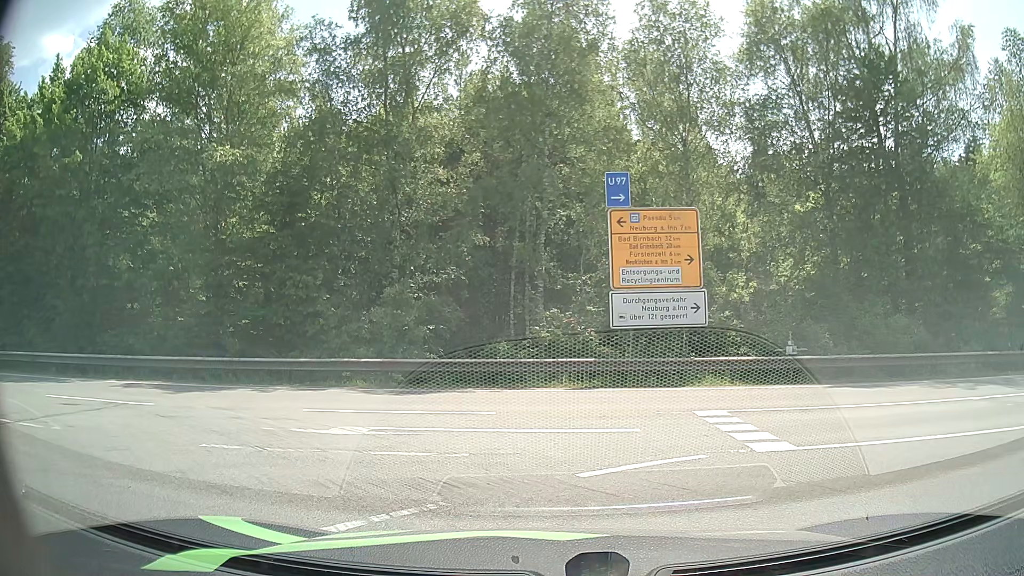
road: motorway_link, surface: asphalt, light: Day
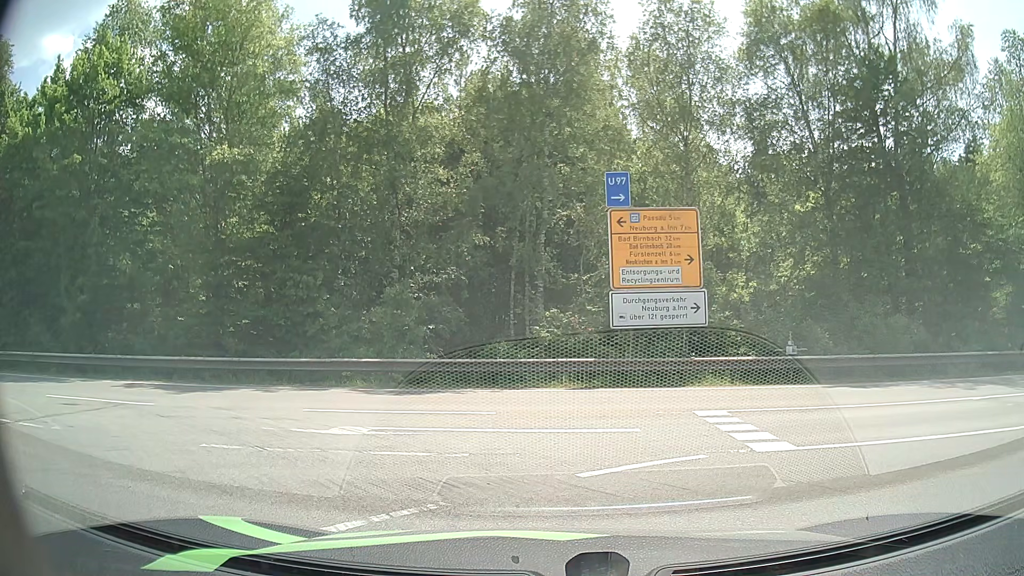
(0.0, 0.0) m; 0°
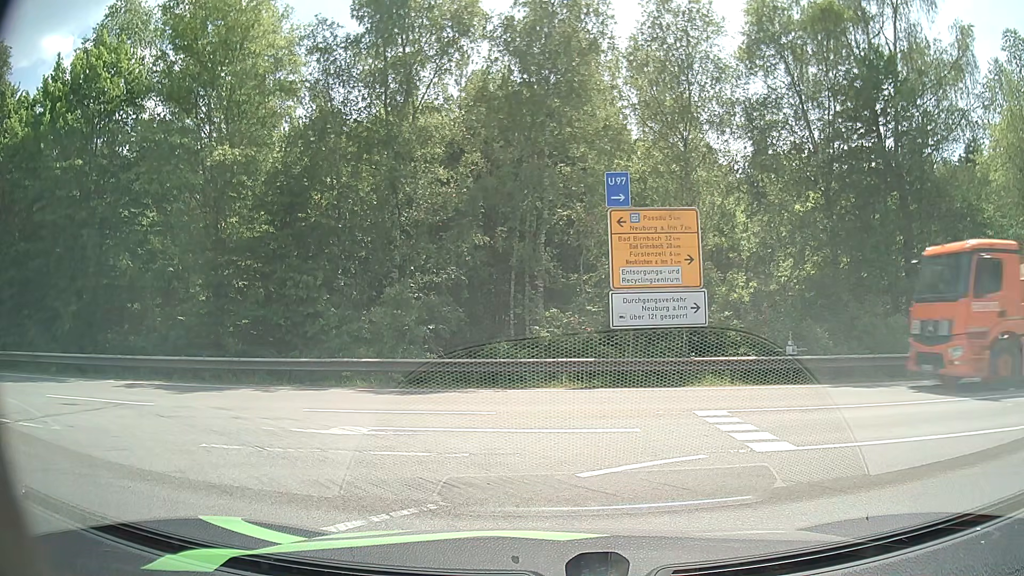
(0.0, 0.0) m; 0°
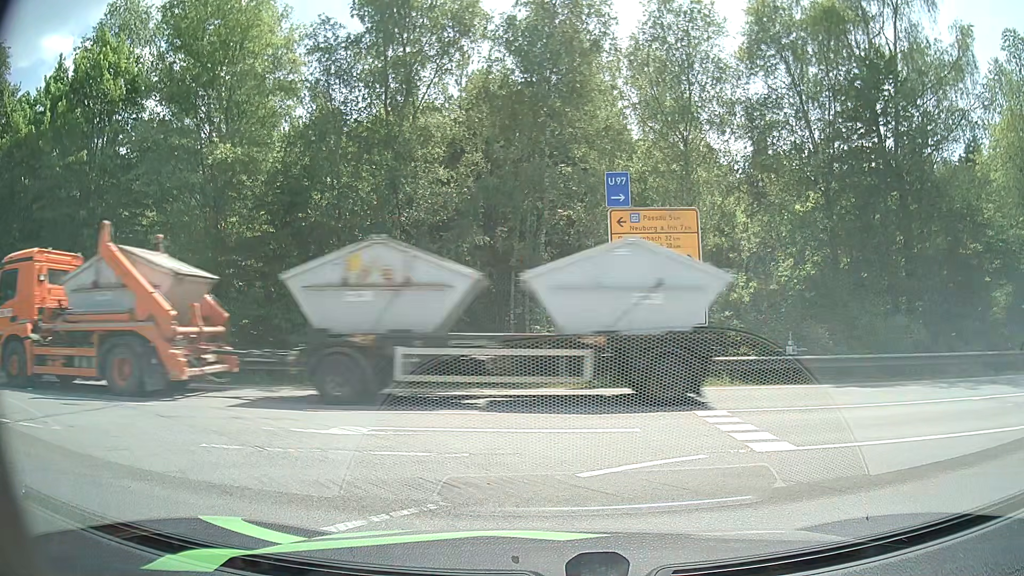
(0.0, 0.0) m; 0°
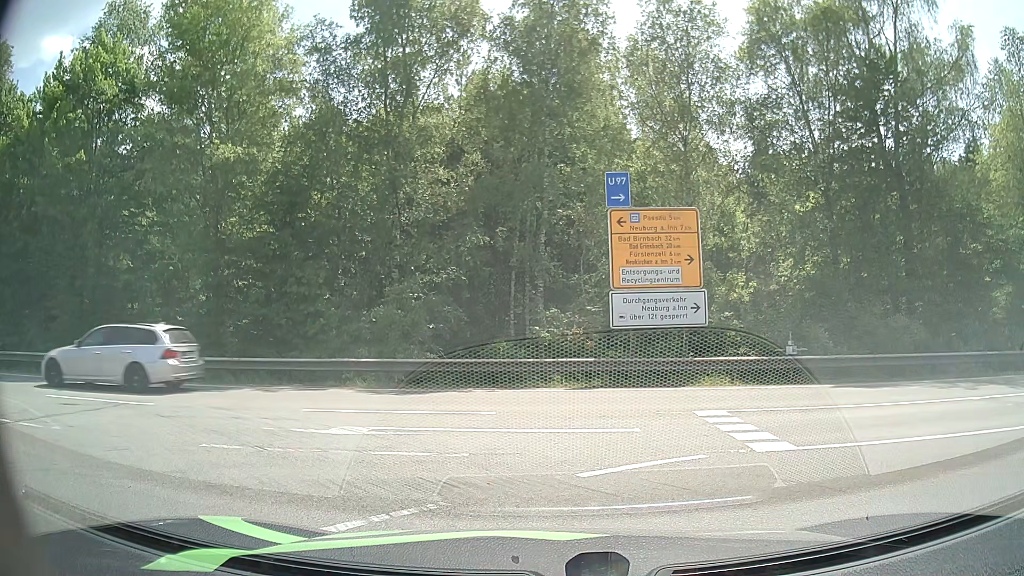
(0.0, 0.0) m; 0°
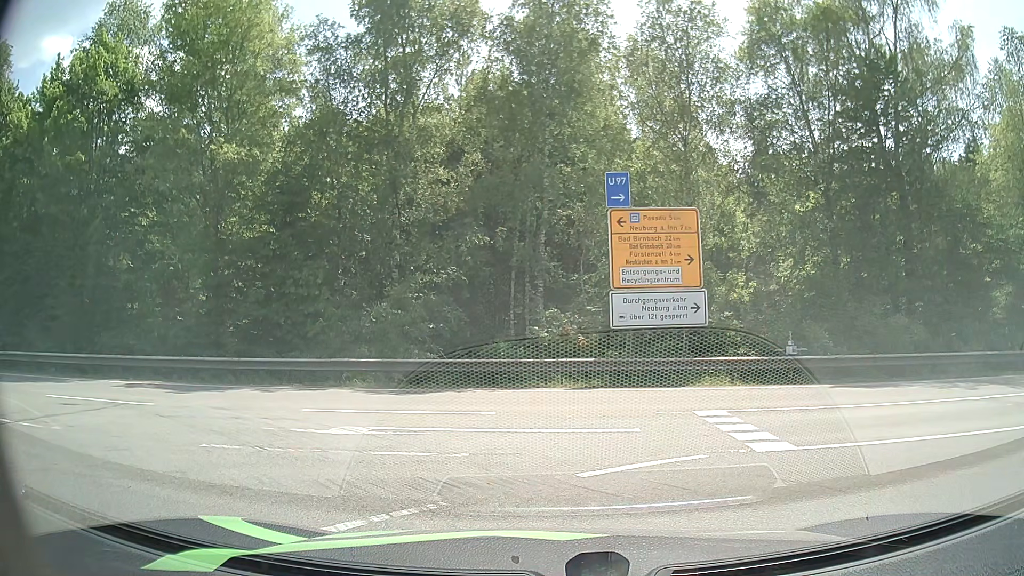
(0.0, 0.0) m; 0°
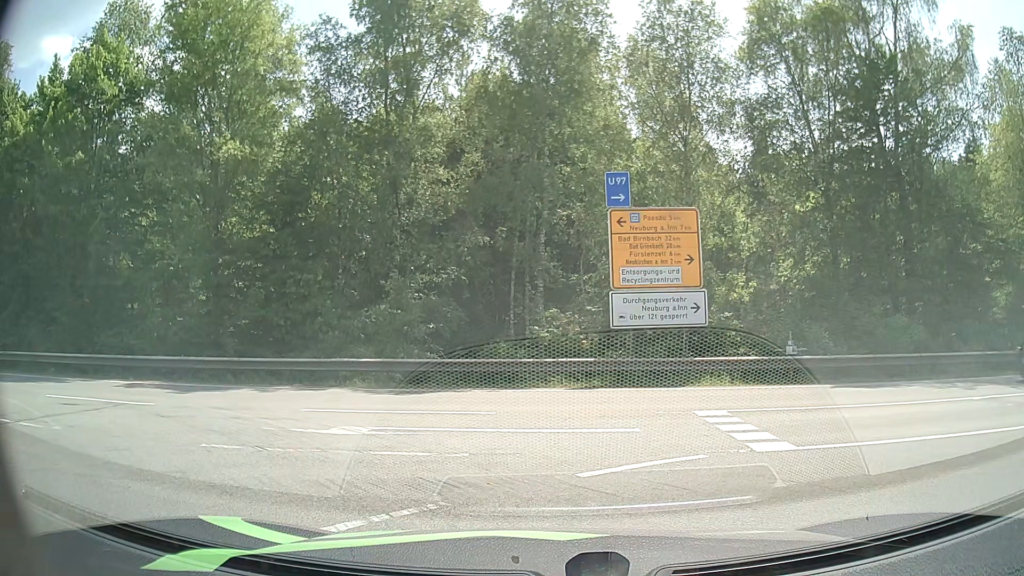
(0.0, 0.0) m; 0°
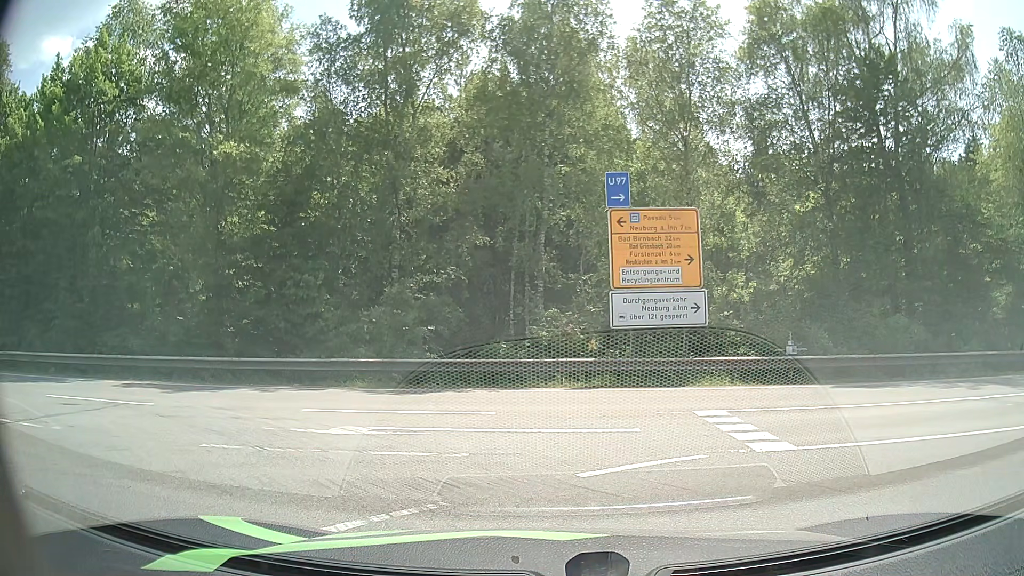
(0.0, 0.0) m; 0°
(-4, +9) (-13, +13) (-23, +13) (-33, +12) (-43, +12) (-53, +11) (-63, +11) (-73, +10) (-83, +10) (-93, +9) m
